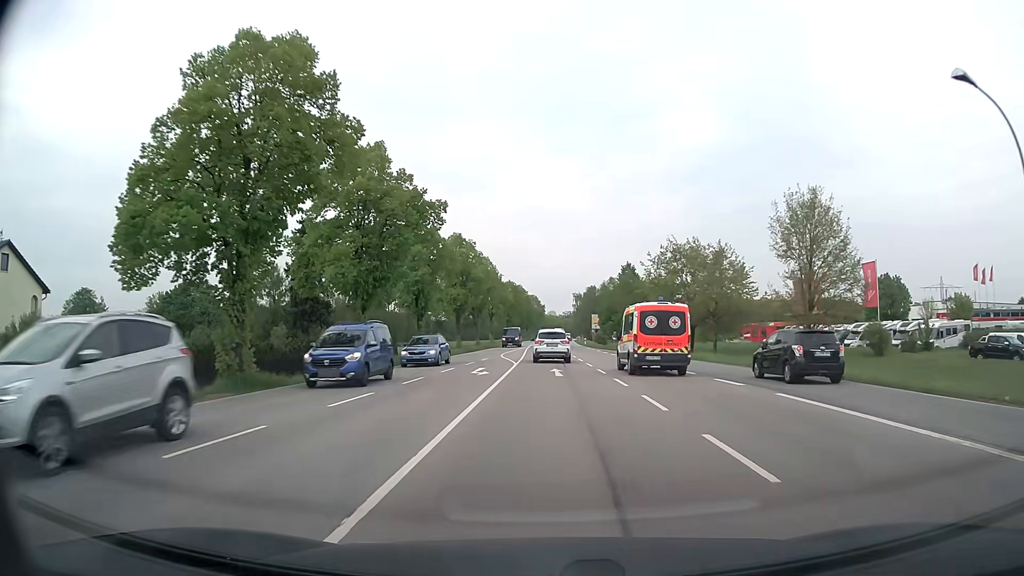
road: secondary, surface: asphalt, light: Day
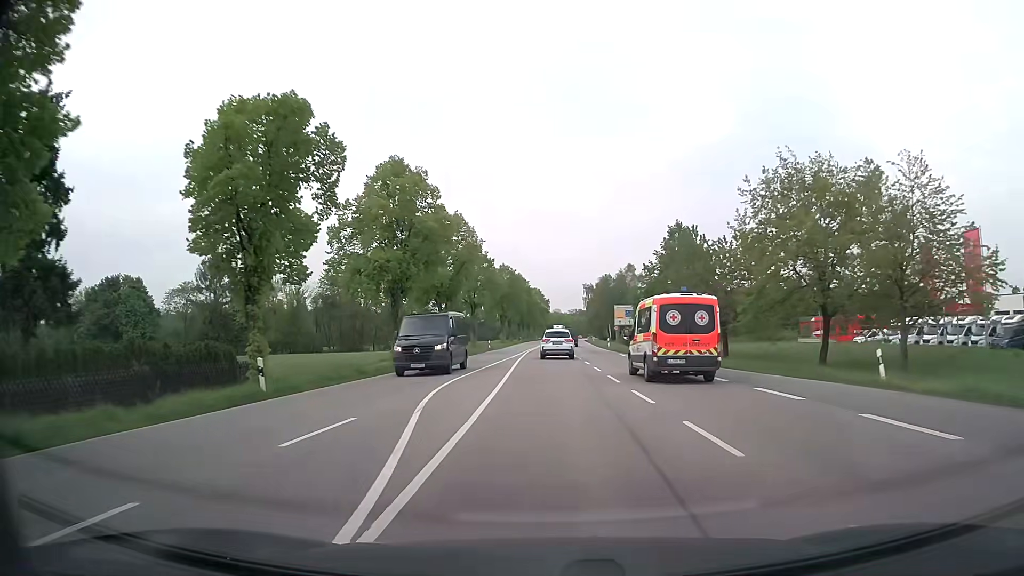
(-0.1, +29.0) m; 0°
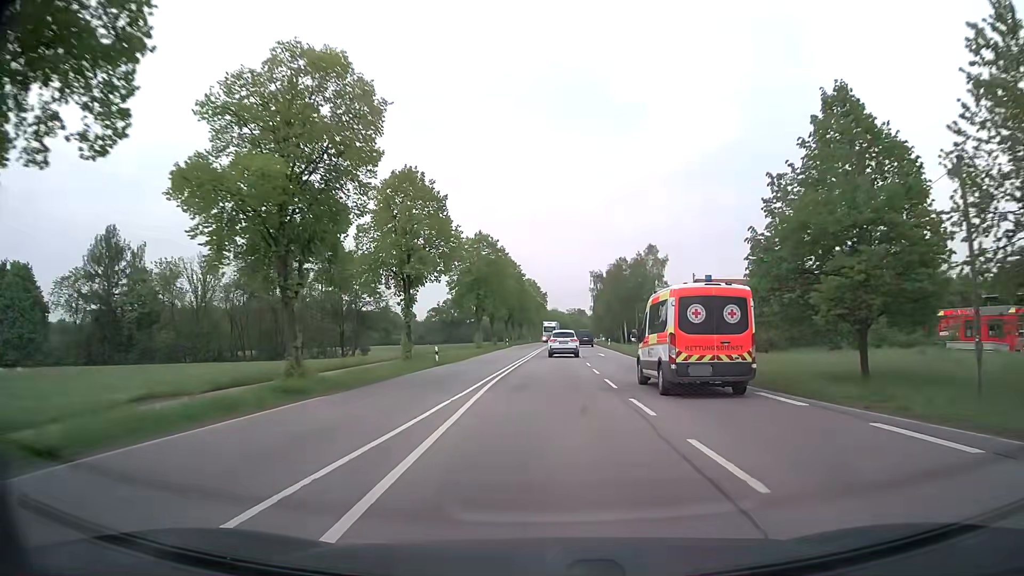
(0.0, +31.1) m; 0°
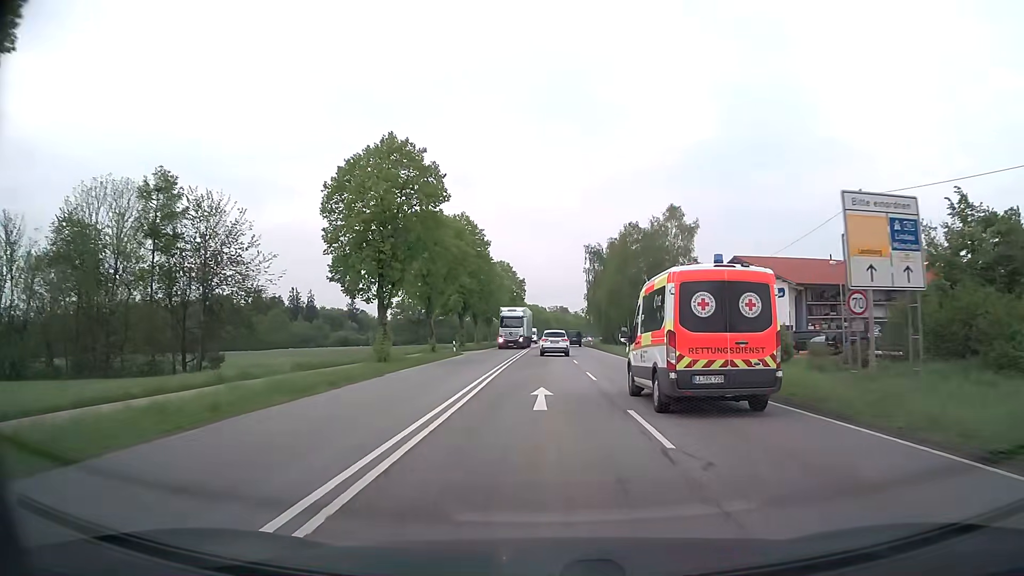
(+0.4, +32.4) m; +1°
(0, +10) (0, +20) (0, +30) (0, +40) (0, +50) (0, +60) (0, +70) (+1, +80) (+1, +90) (+1, +100) m
